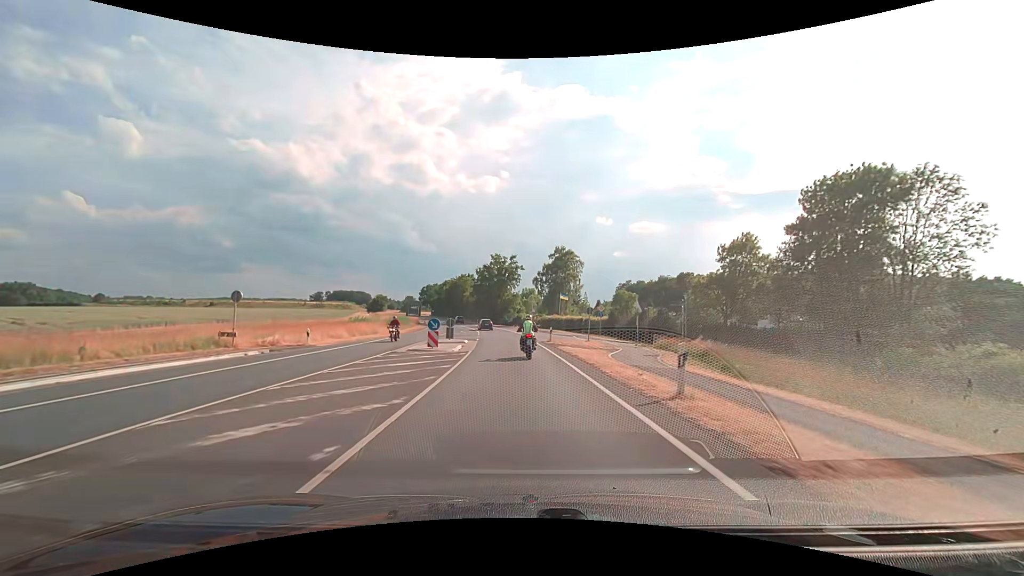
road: secondary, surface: asphalt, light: Day
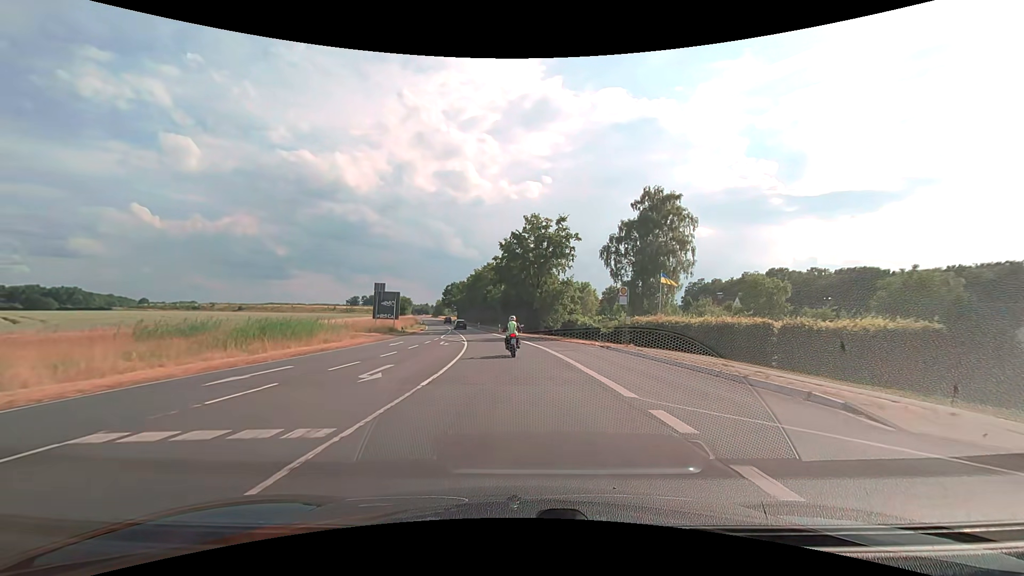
(-1.5, +44.8) m; -5°
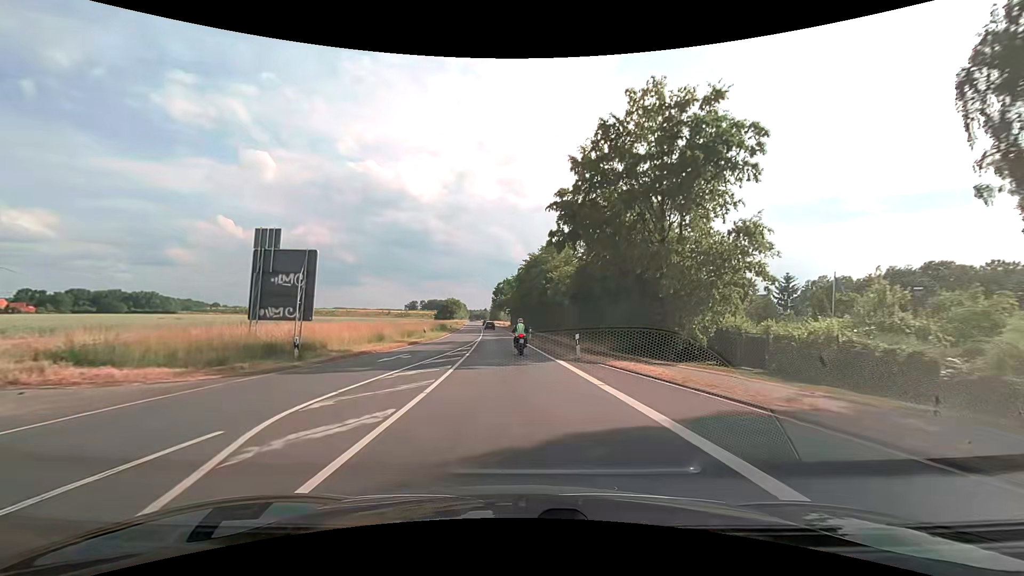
(-2.2, +36.0) m; -7°
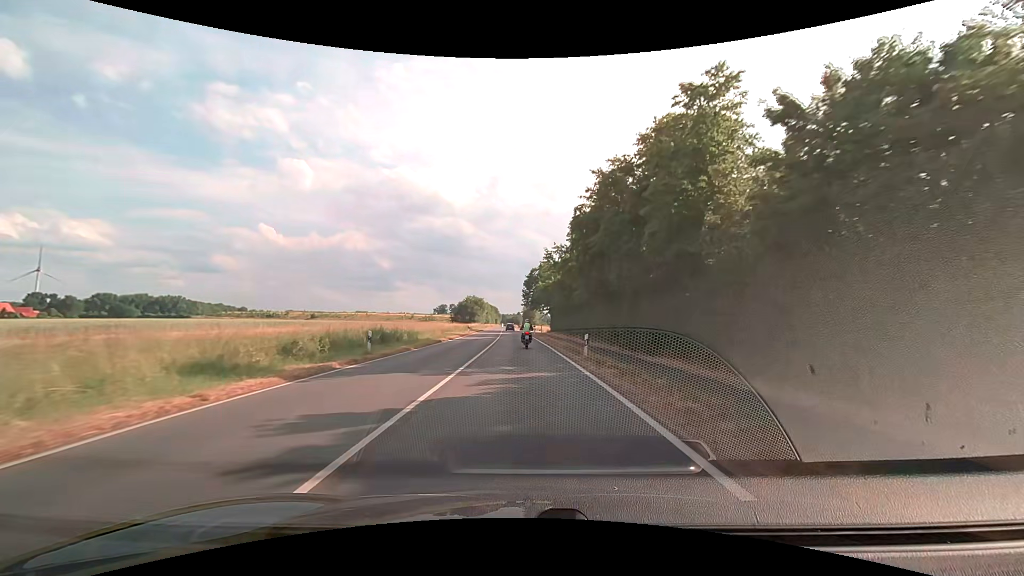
(-2.3, +48.5) m; -4°
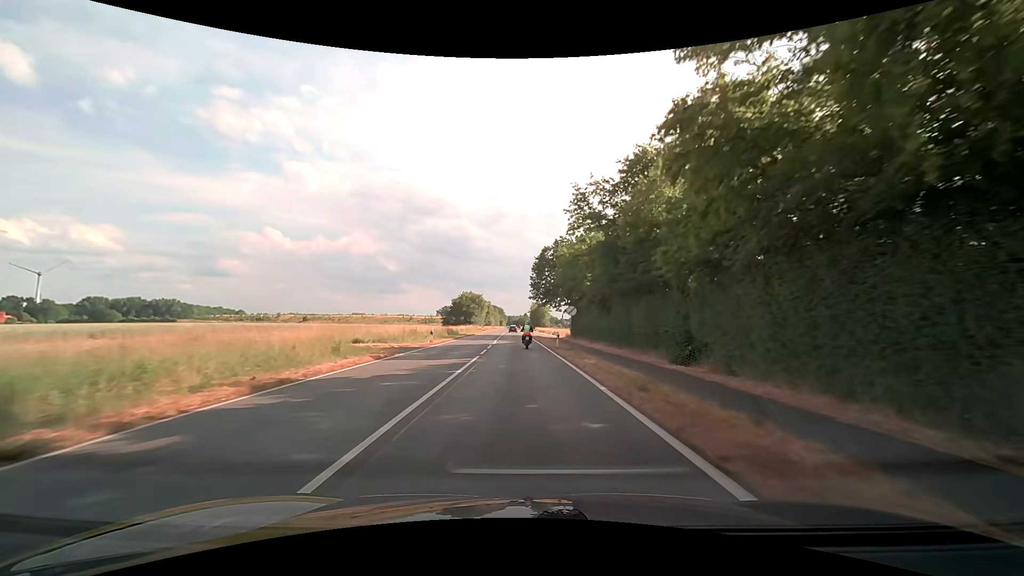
(-0.1, +31.0) m; 0°
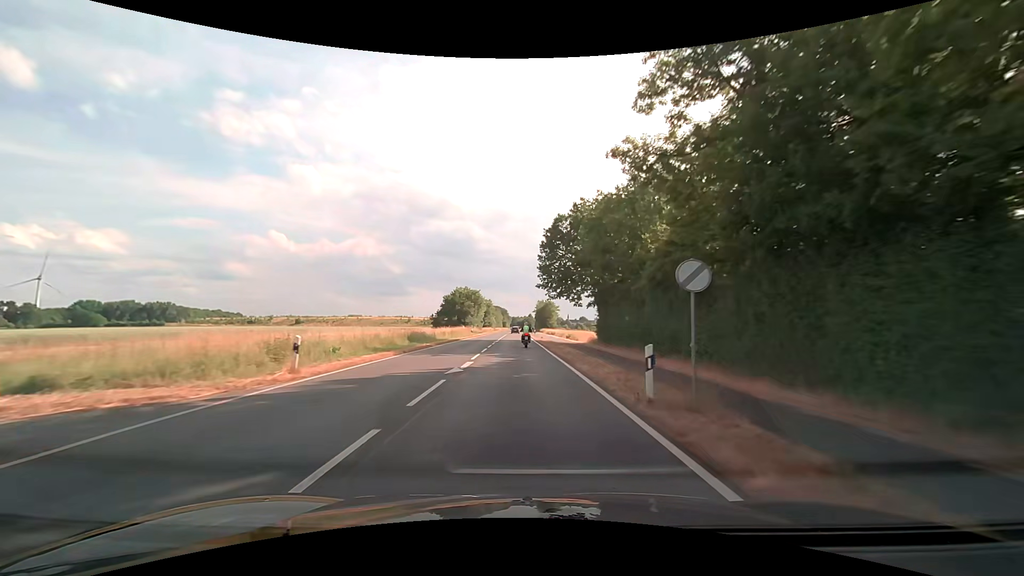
(-0.1, +21.8) m; -1°
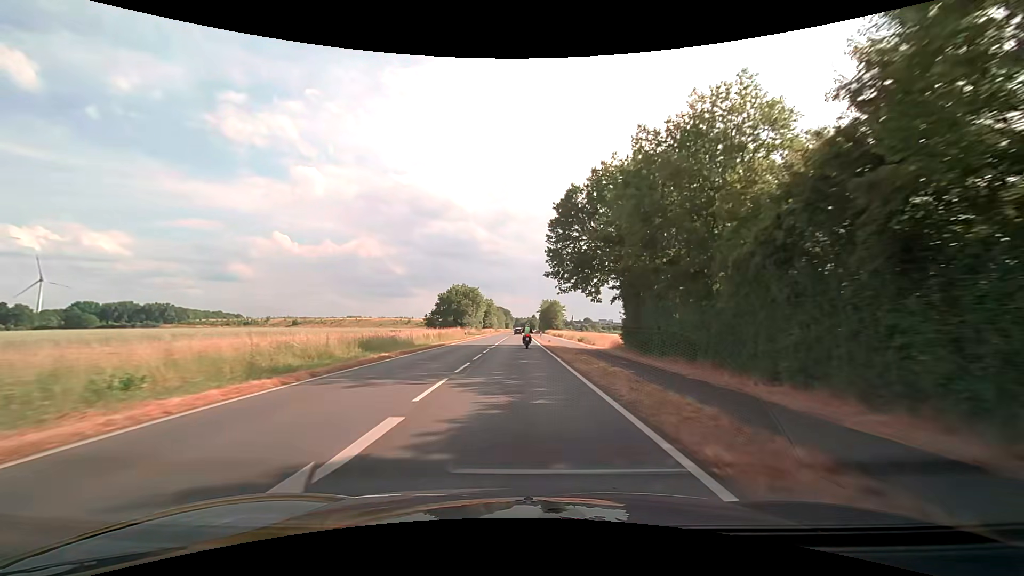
(0.0, +11.4) m; 0°
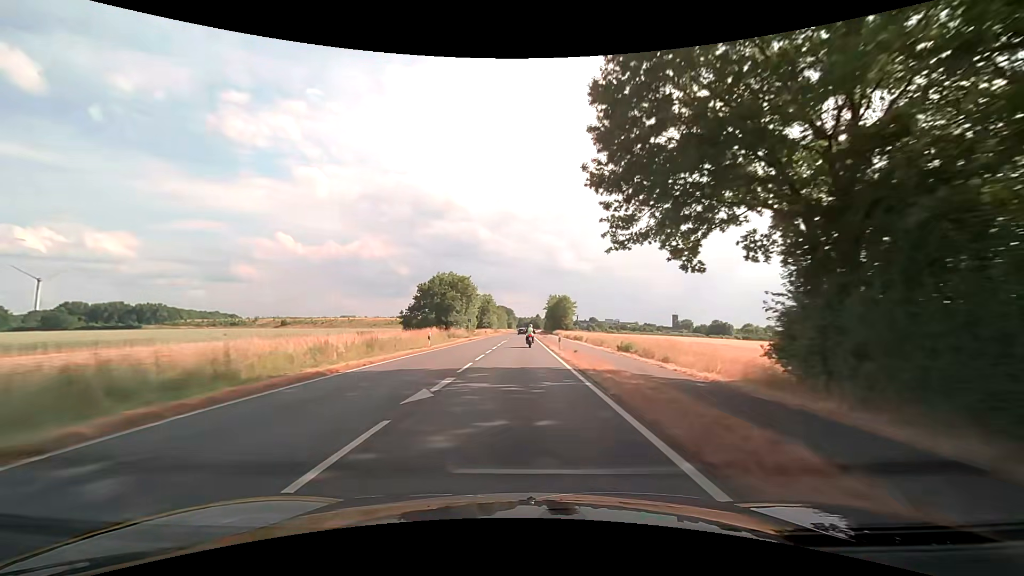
(-0.1, +24.0) m; 0°
(0, +10) (0, +20) (0, +30) (0, +40) (0, +50) (0, +60) (0, +70) (0, +80) (0, +90) (0, +100) m
